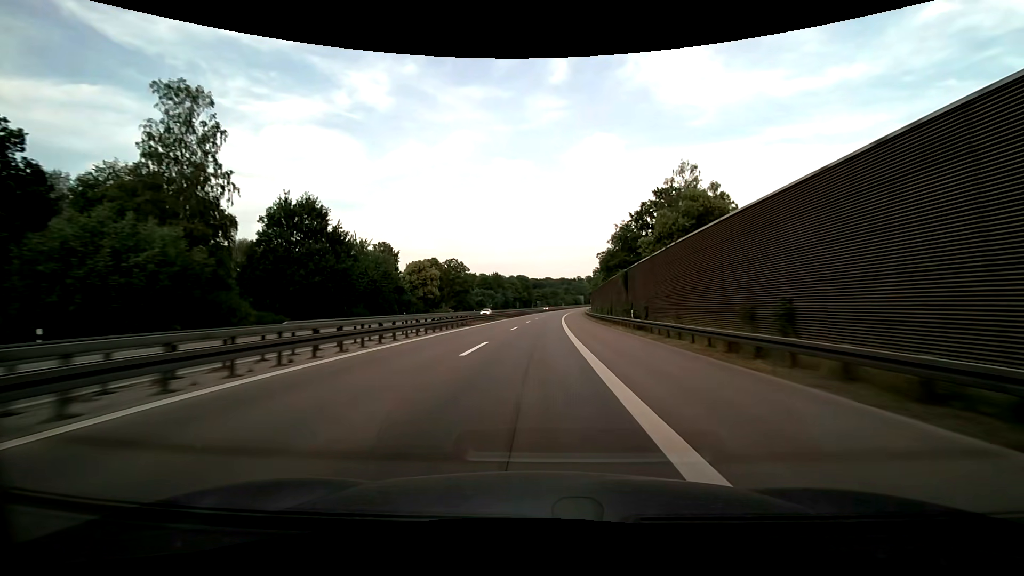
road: motorway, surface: asphalt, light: Day
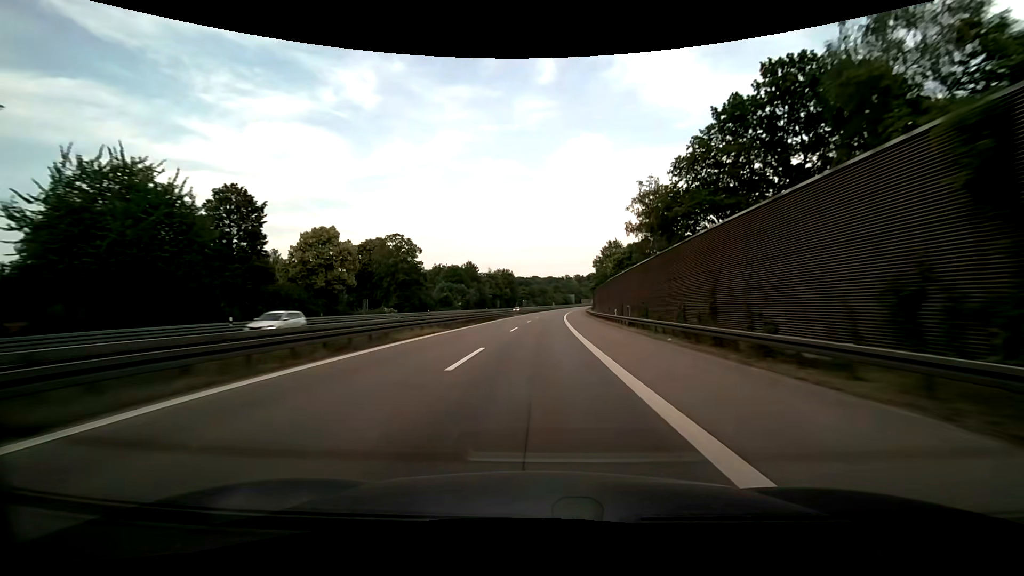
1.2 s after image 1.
(+0.5, +39.7) m; +1°
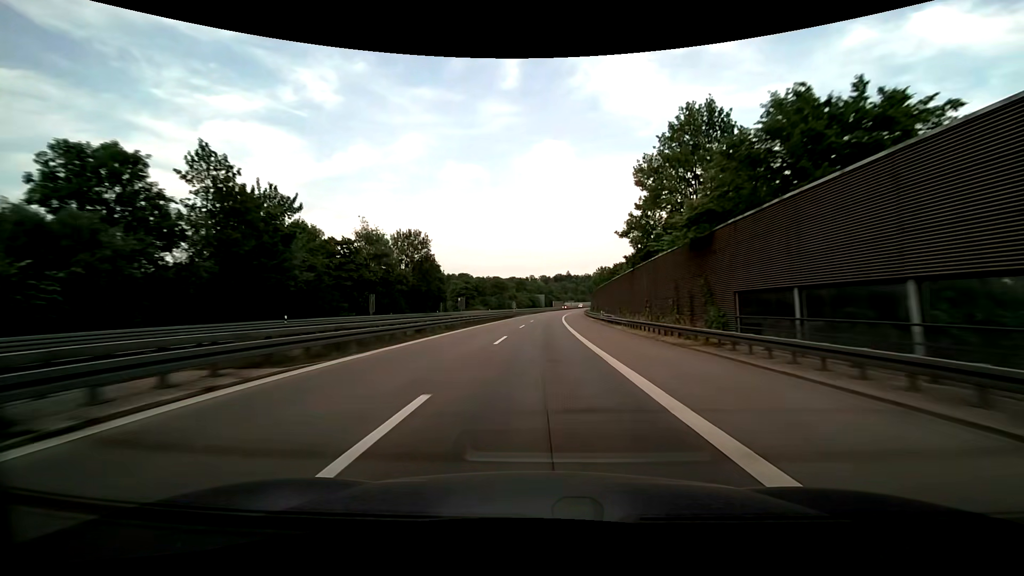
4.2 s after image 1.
(+3.7, +99.1) m; +4°
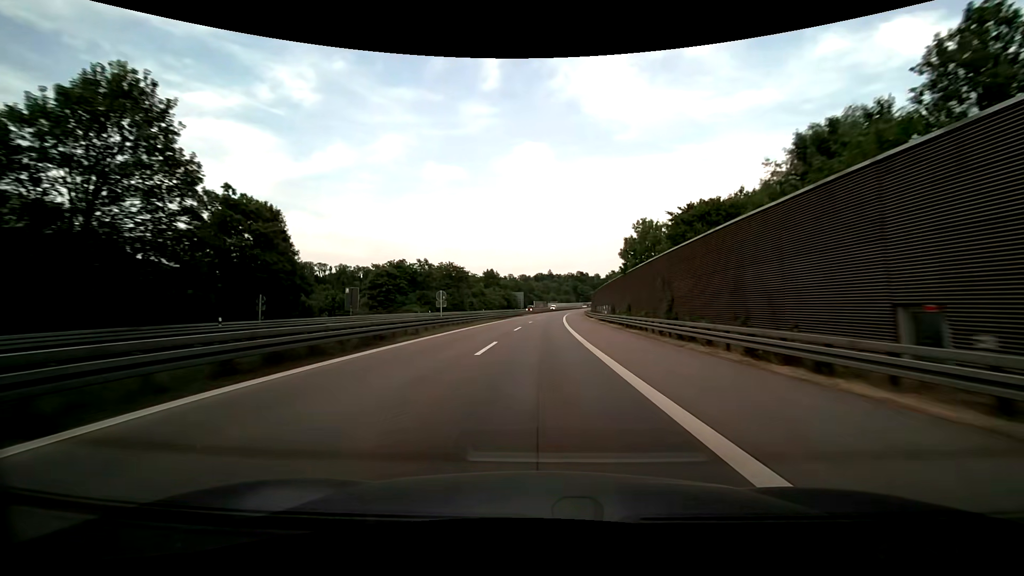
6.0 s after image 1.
(+1.4, +59.5) m; +2°
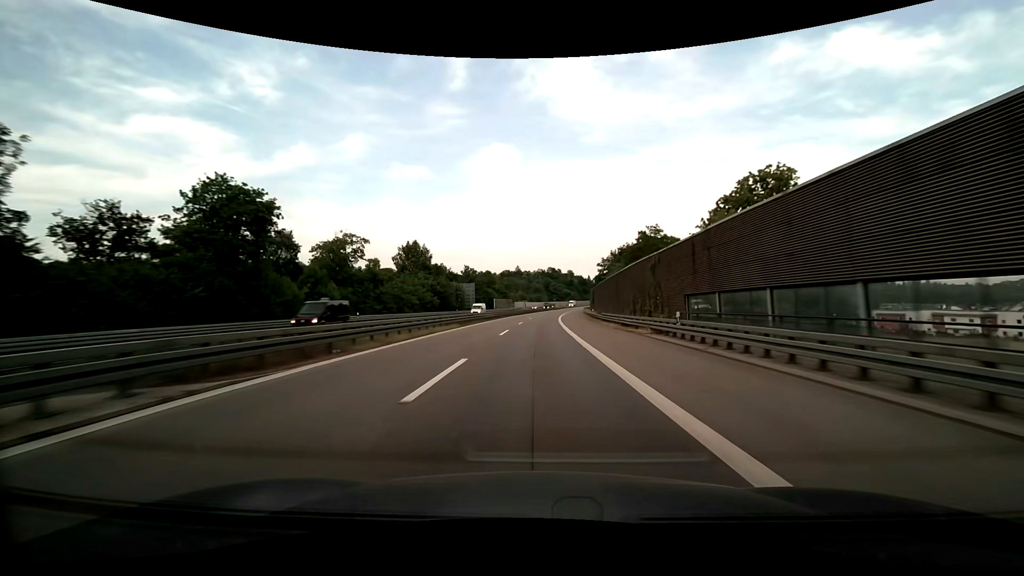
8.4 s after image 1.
(+2.5, +79.2) m; +4°
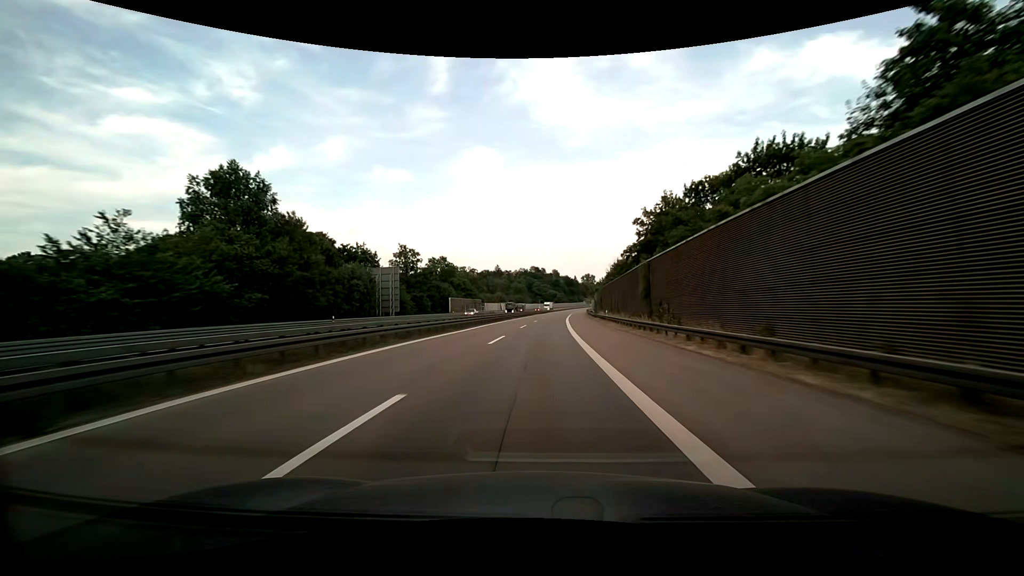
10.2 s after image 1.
(+1.0, +59.3) m; +2°
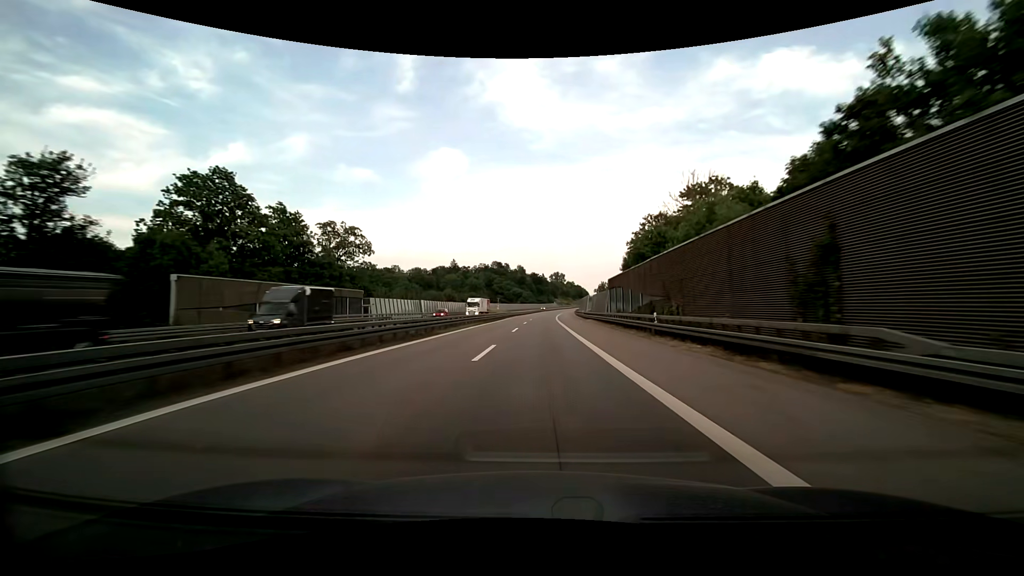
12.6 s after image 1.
(+2.7, +78.7) m; +4°
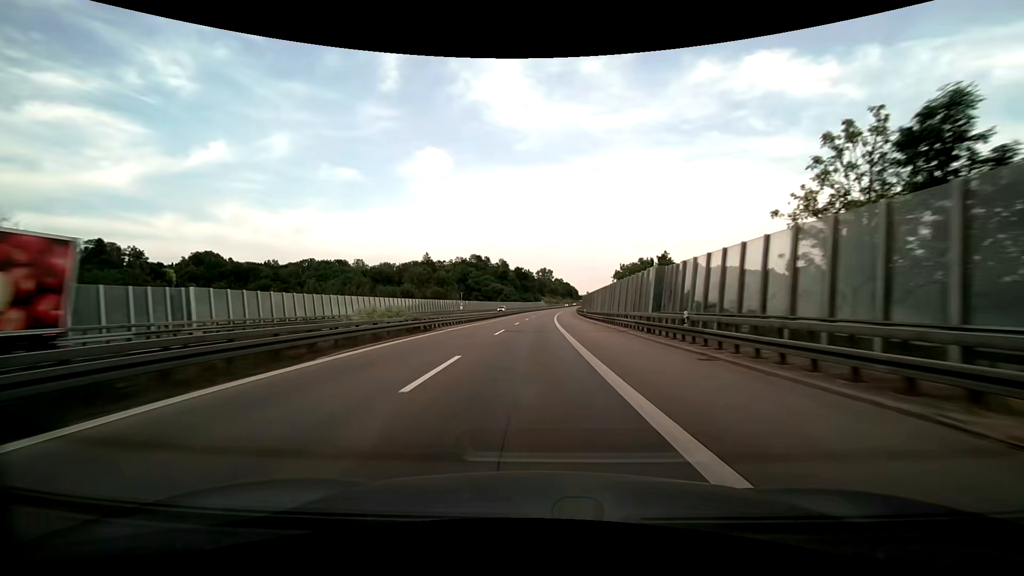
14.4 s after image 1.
(+1.2, +59.1) m; +2°
(0, +10) (0, +20) (0, +30) (0, +40) (0, +50) (+1, +60) (+1, +70) (+1, +80) (+2, +90) (+2, +100) m
